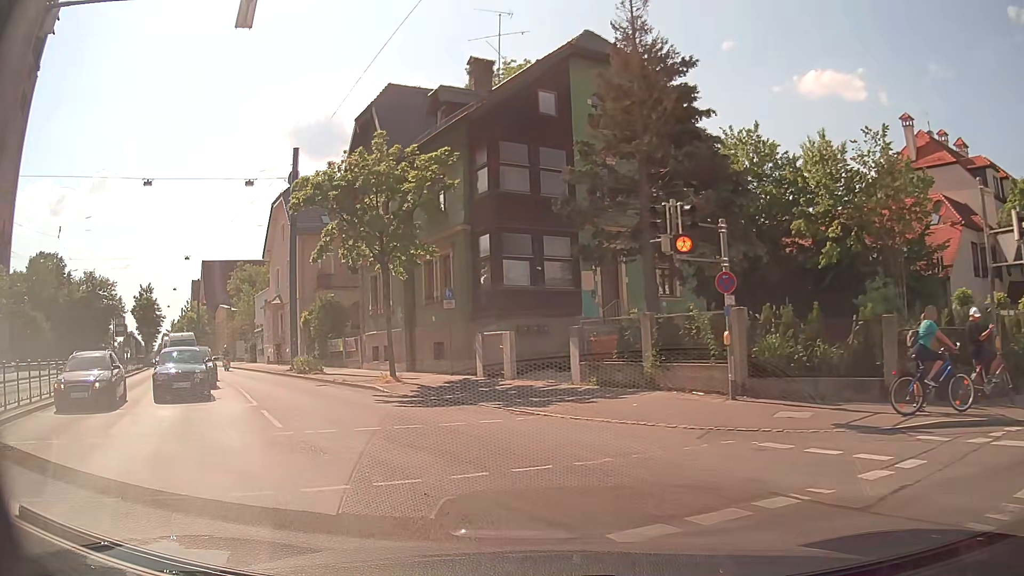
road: tertiary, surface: asphalt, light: Day
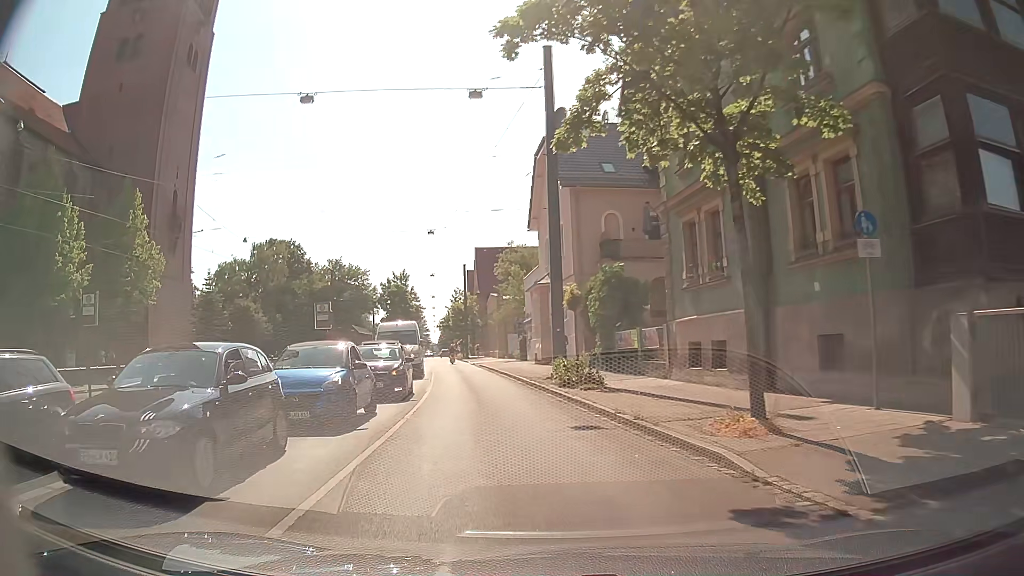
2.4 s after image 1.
(-3.1, +13.2) m; -25°
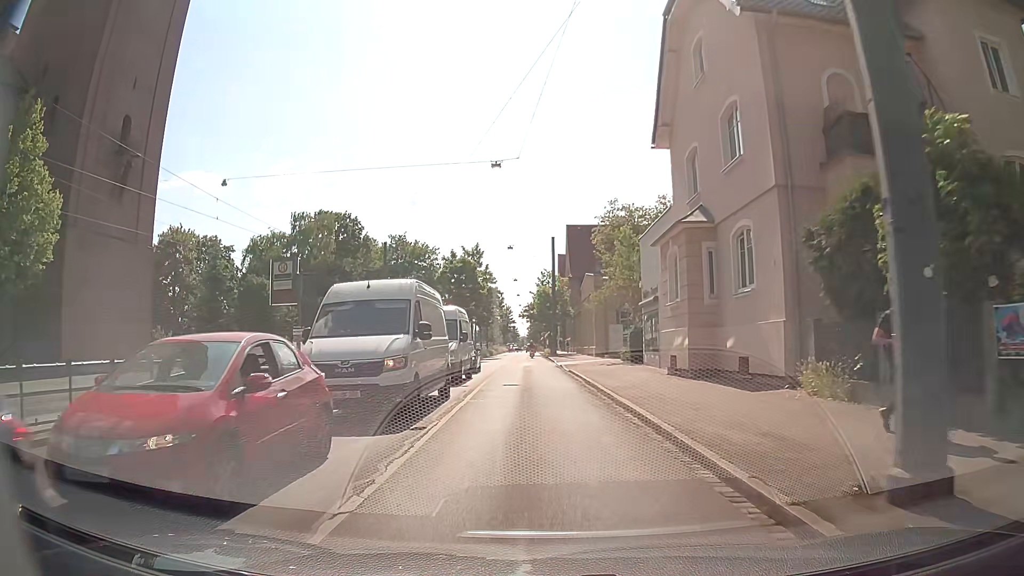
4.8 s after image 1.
(-1.7, +18.1) m; -9°
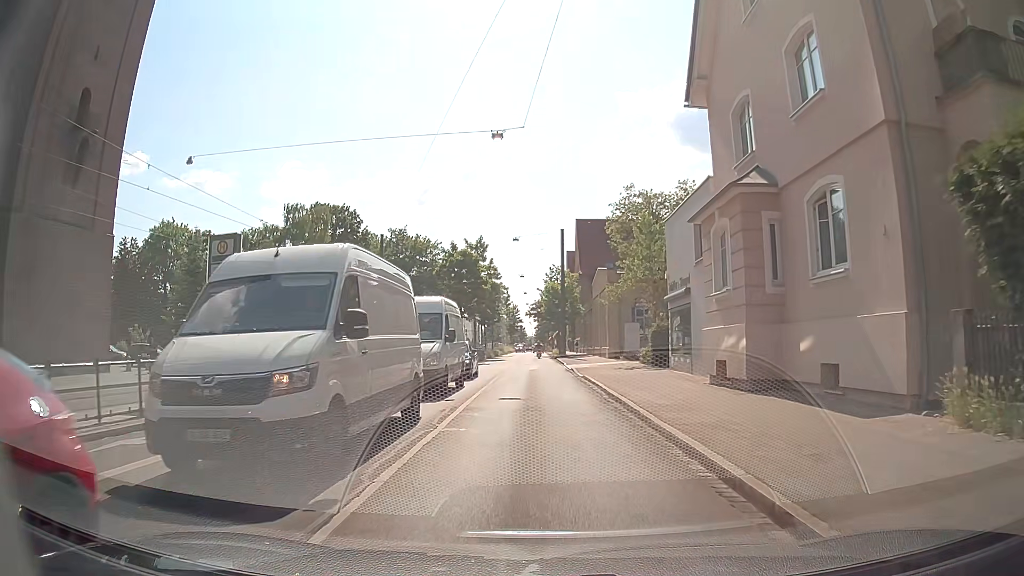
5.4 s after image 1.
(0.0, +4.9) m; -1°
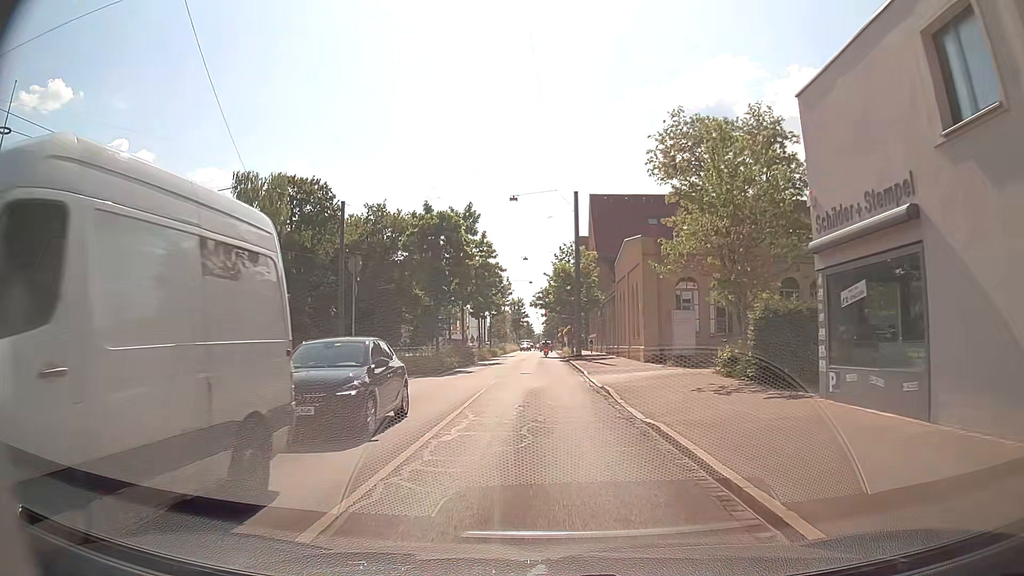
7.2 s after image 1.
(+0.2, +15.3) m; 0°
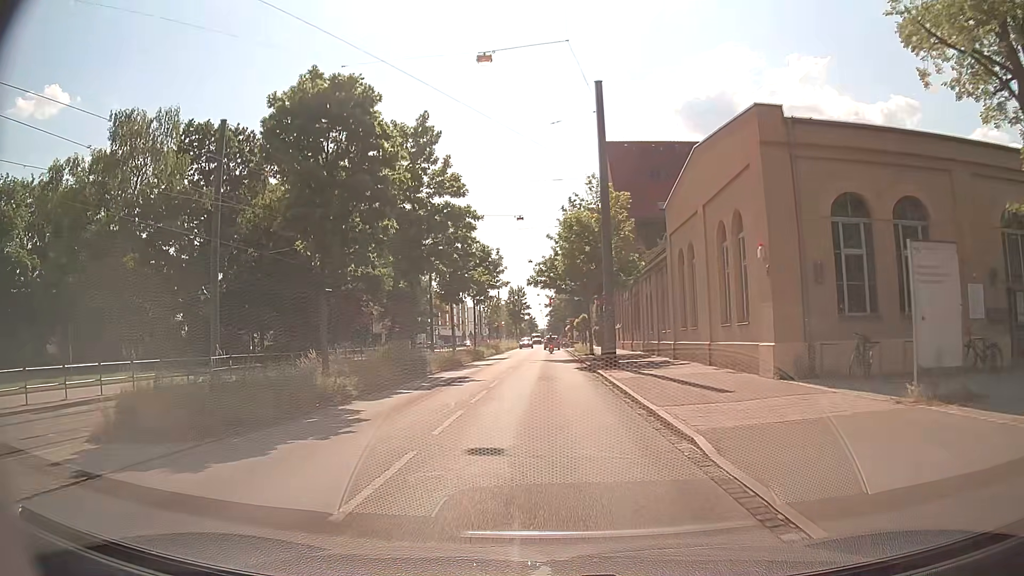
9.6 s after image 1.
(0.0, +20.6) m; 0°
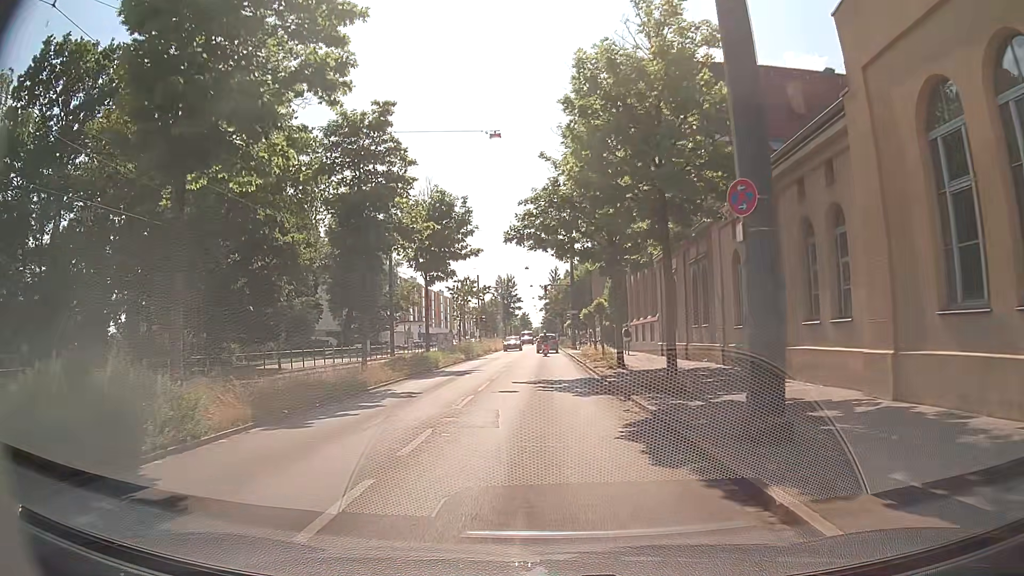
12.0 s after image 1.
(0.0, +19.6) m; 0°
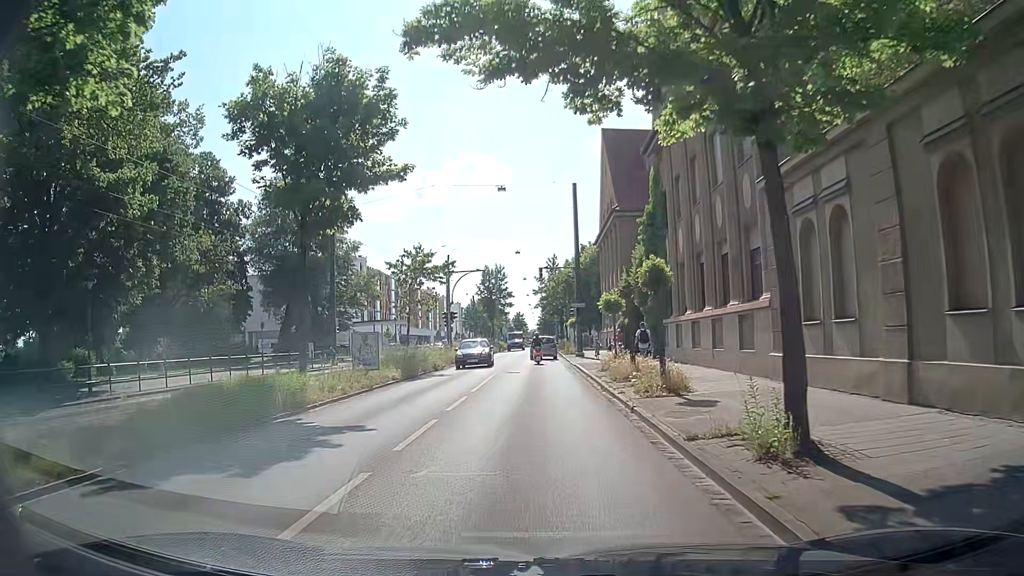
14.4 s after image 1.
(+0.1, +17.4) m; +1°
